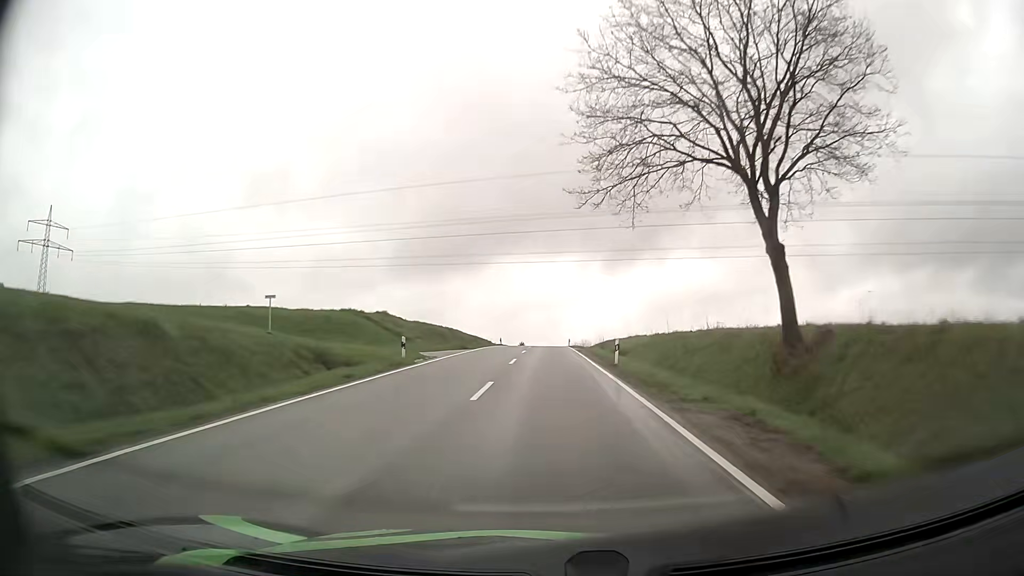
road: tertiary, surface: asphalt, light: Day
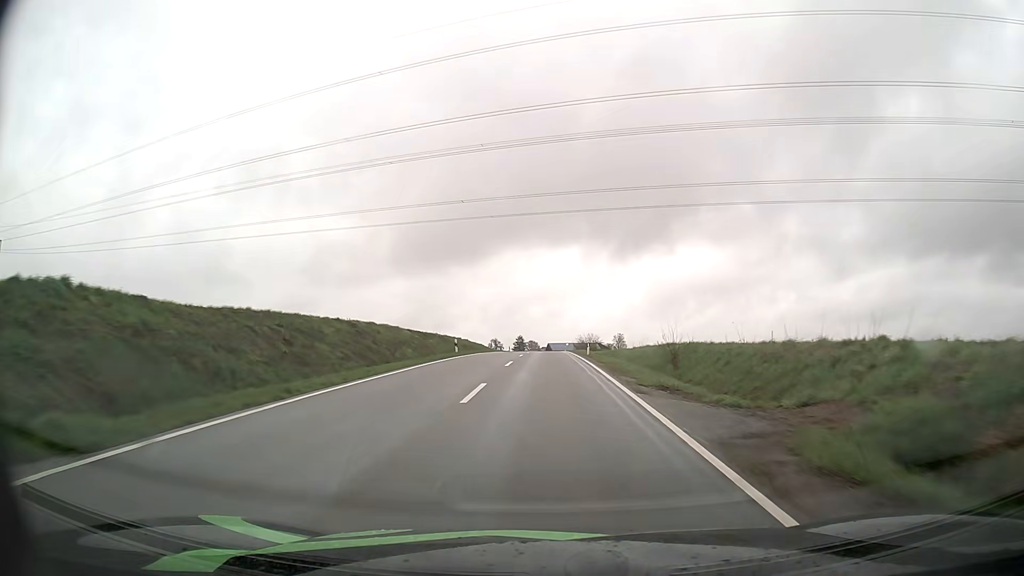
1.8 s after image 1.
(0.0, +37.7) m; 0°
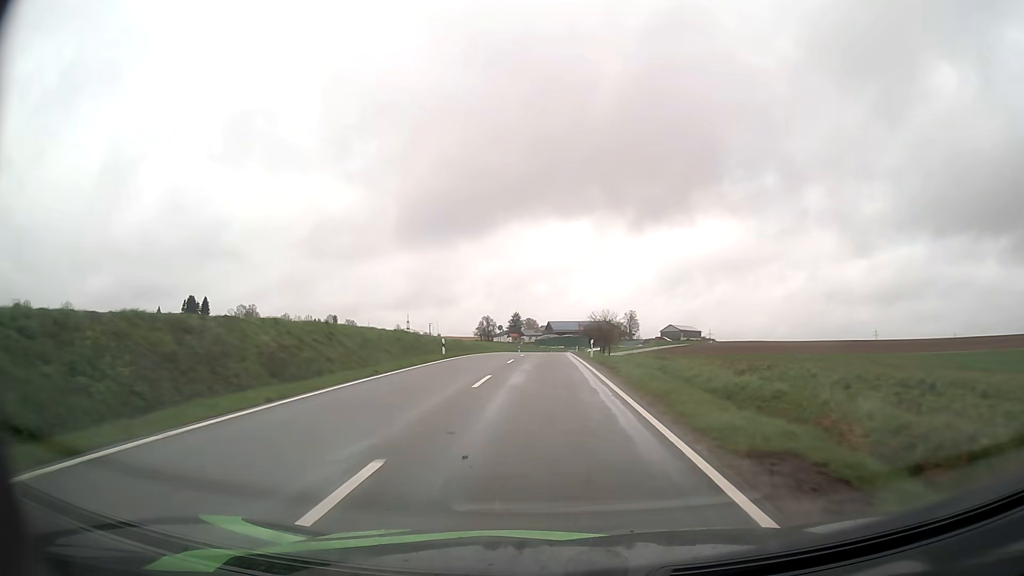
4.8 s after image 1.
(0.0, +59.0) m; 0°
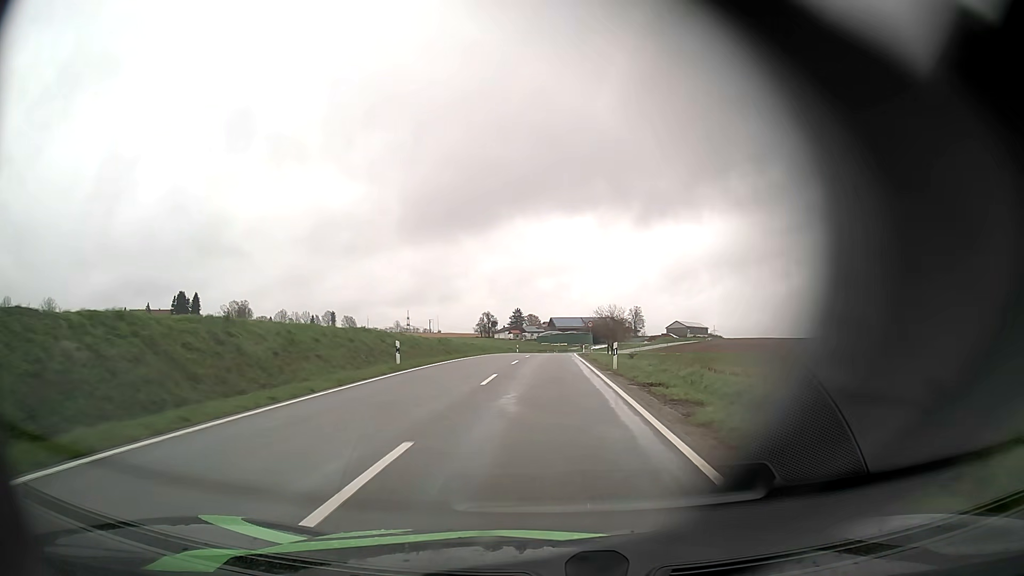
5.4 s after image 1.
(0.0, +11.4) m; 0°
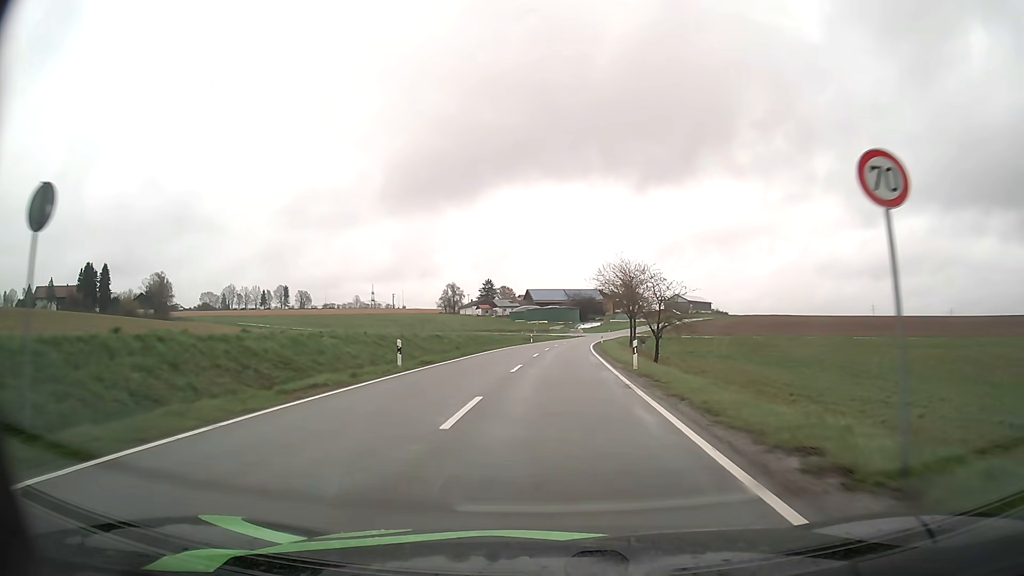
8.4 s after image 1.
(+0.3, +57.3) m; +2°
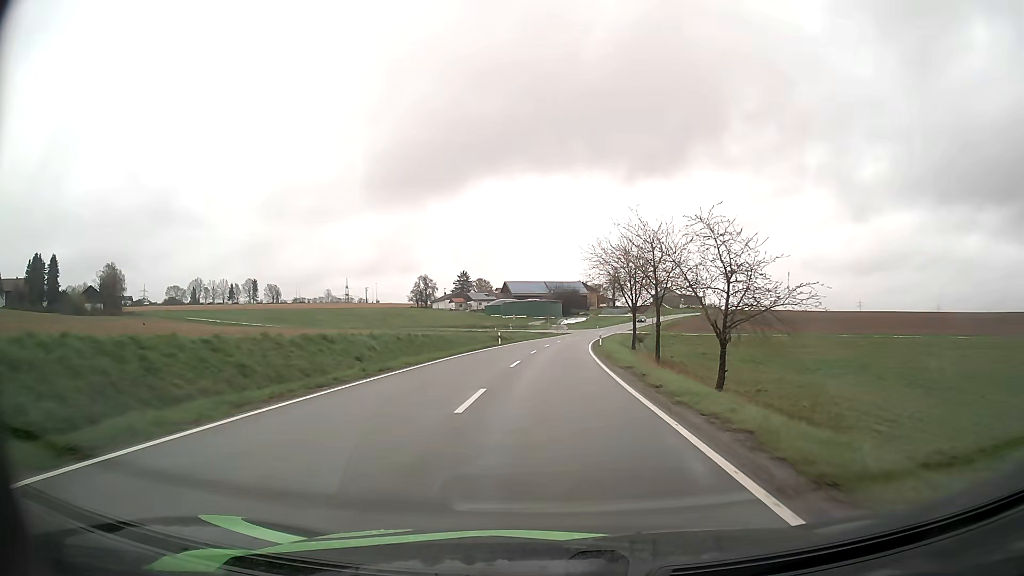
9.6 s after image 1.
(+0.4, +22.8) m; +2°
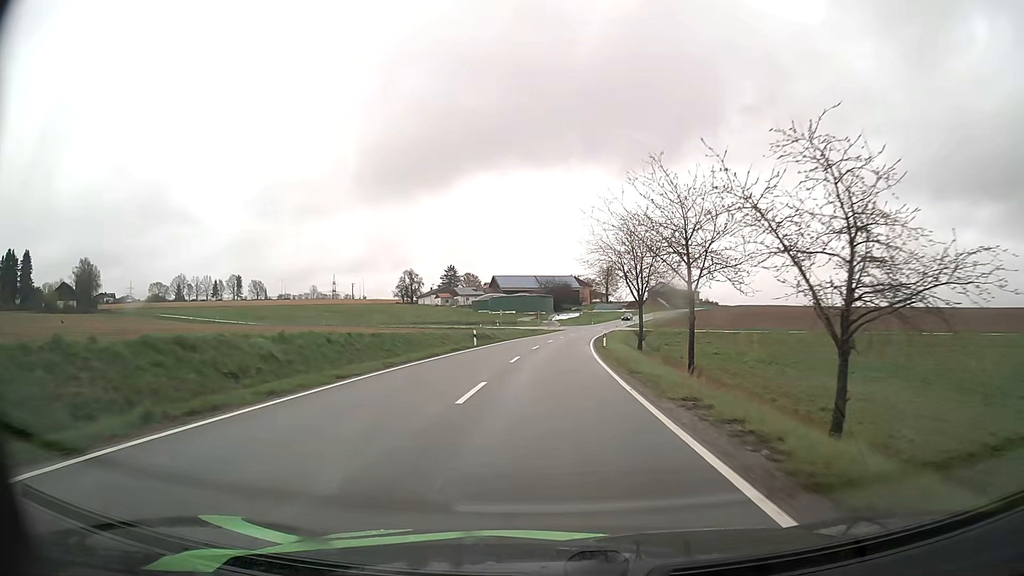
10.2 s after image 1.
(+0.1, +11.6) m; +1°
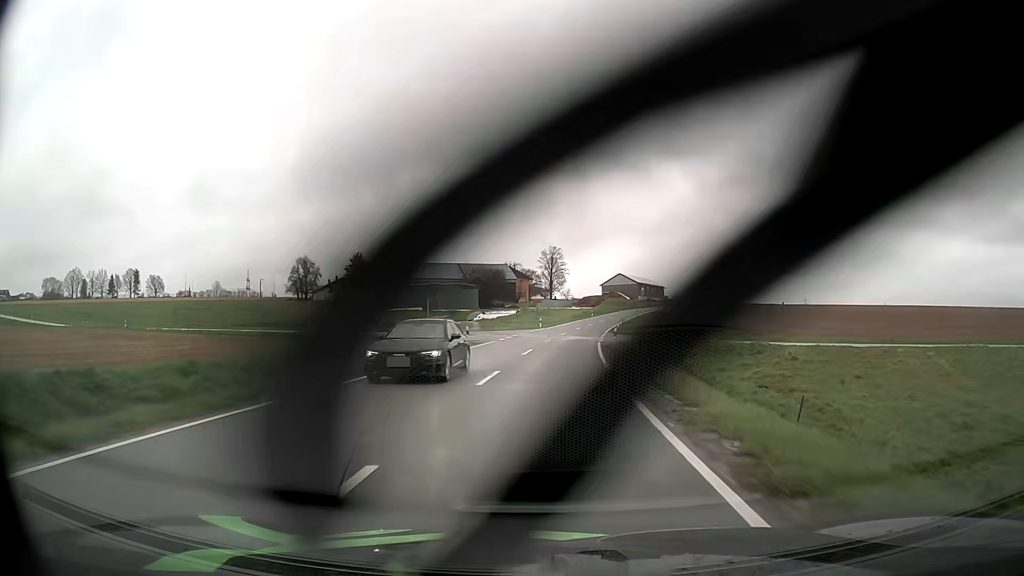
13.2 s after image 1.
(+2.2, +58.3) m; +5°
(0, +10) (0, +20) (+1, +30) (+1, +40) (+2, +50) (+3, +60) (+5, +70) (+6, +80) (+8, +89) (+10, +99) m
